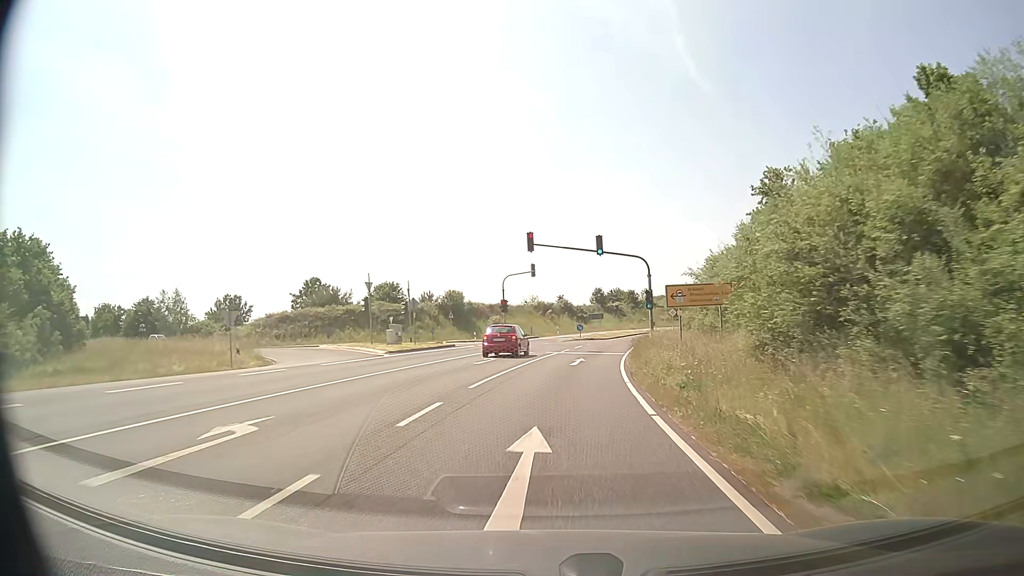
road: secondary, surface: asphalt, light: Day
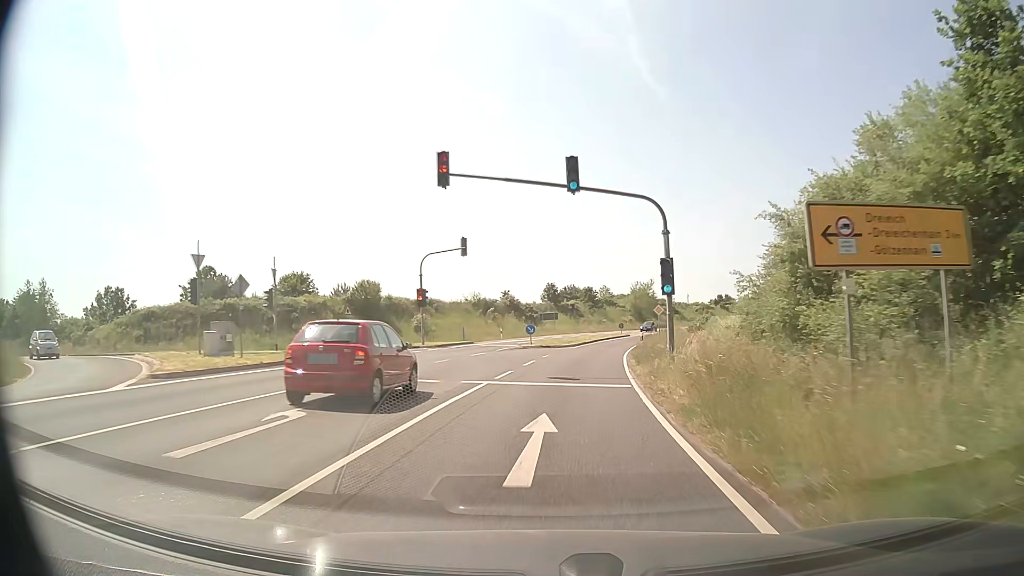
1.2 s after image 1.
(+0.7, +18.7) m; +4°
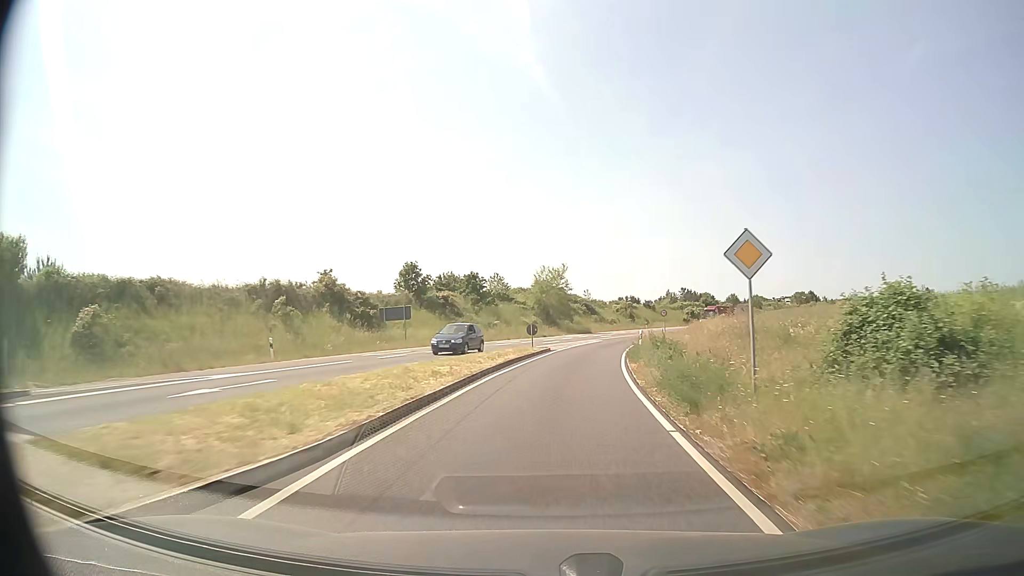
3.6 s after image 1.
(+3.2, +38.3) m; +9°
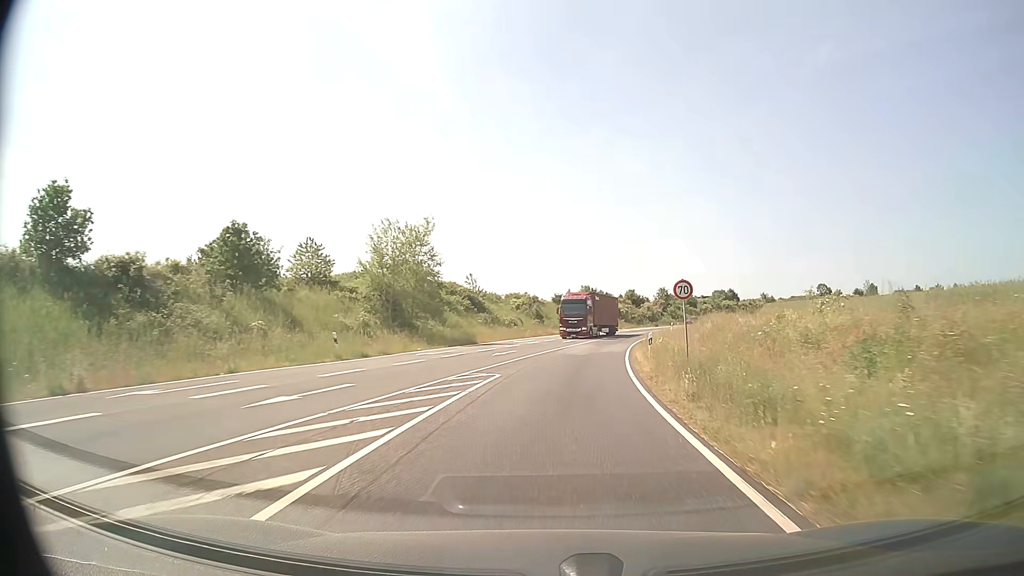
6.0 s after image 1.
(+3.1, +39.5) m; +9°
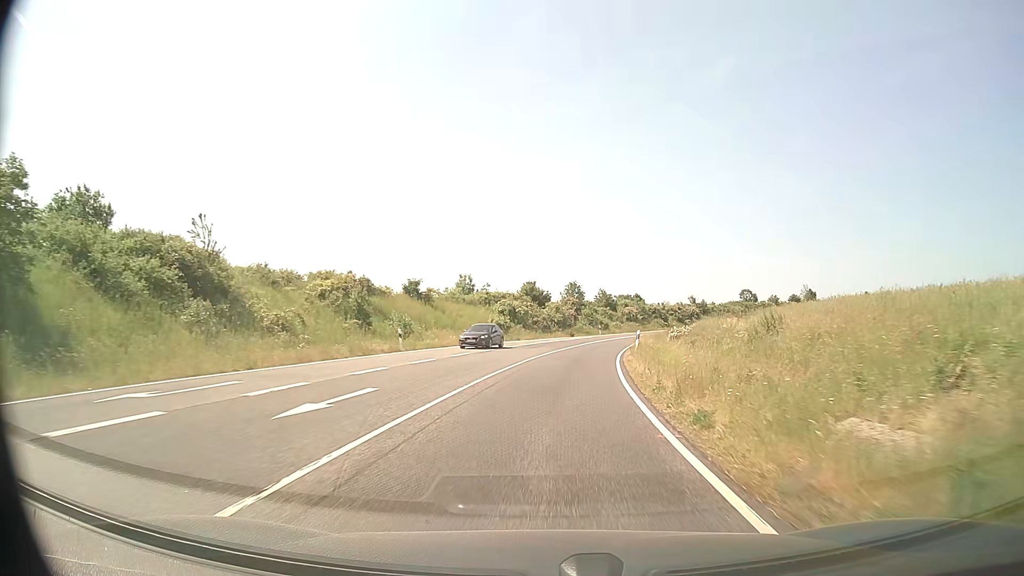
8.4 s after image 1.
(+3.5, +40.7) m; +10°
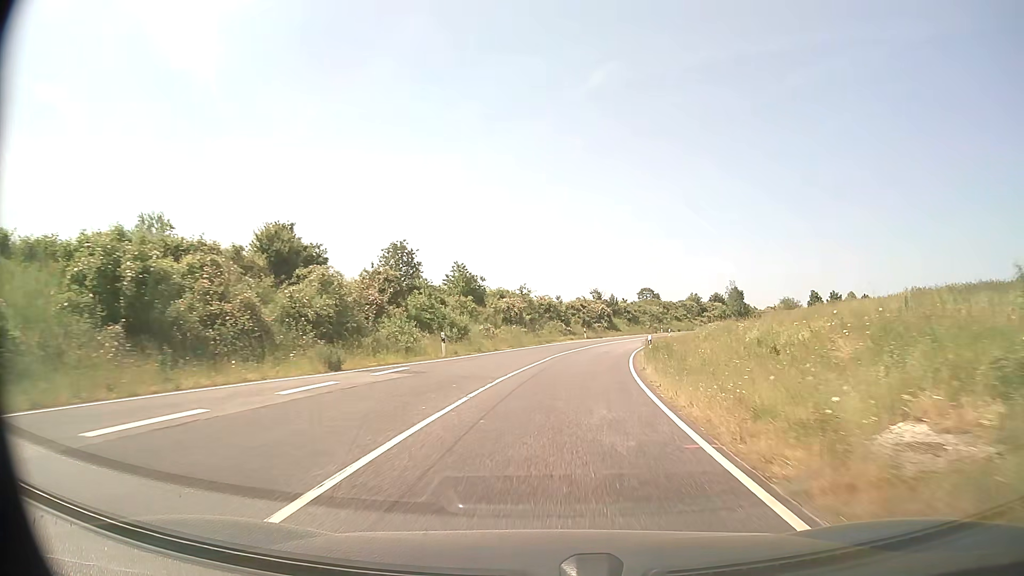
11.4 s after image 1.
(+5.0, +52.1) m; +11°
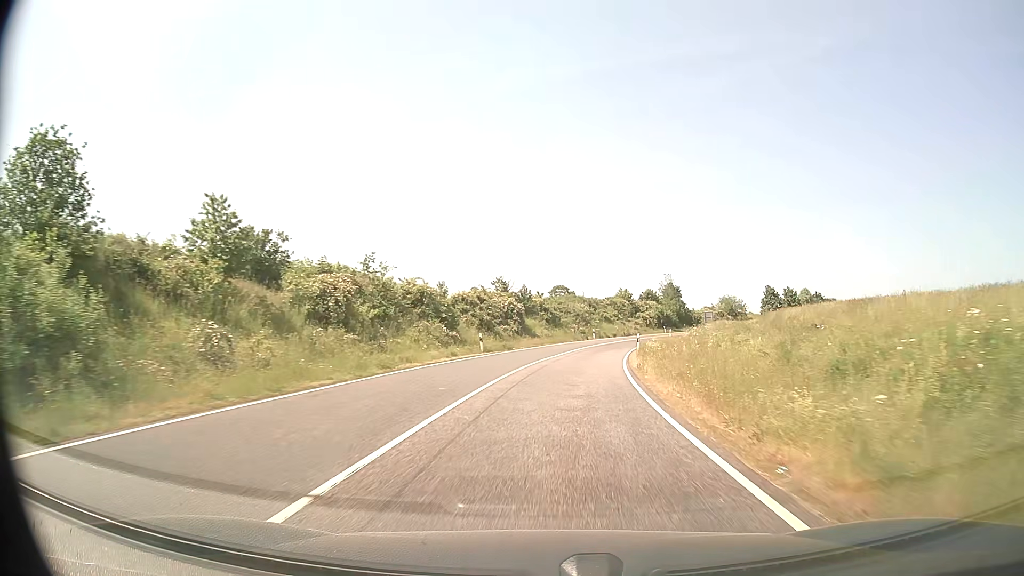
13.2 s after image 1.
(+2.3, +31.9) m; +8°
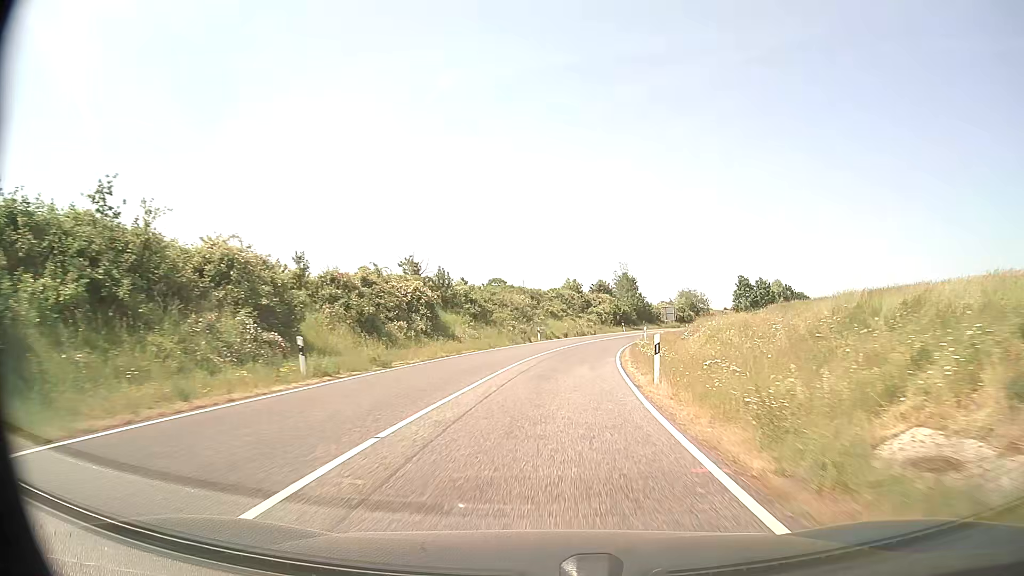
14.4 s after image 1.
(+0.9, +21.2) m; +5°
